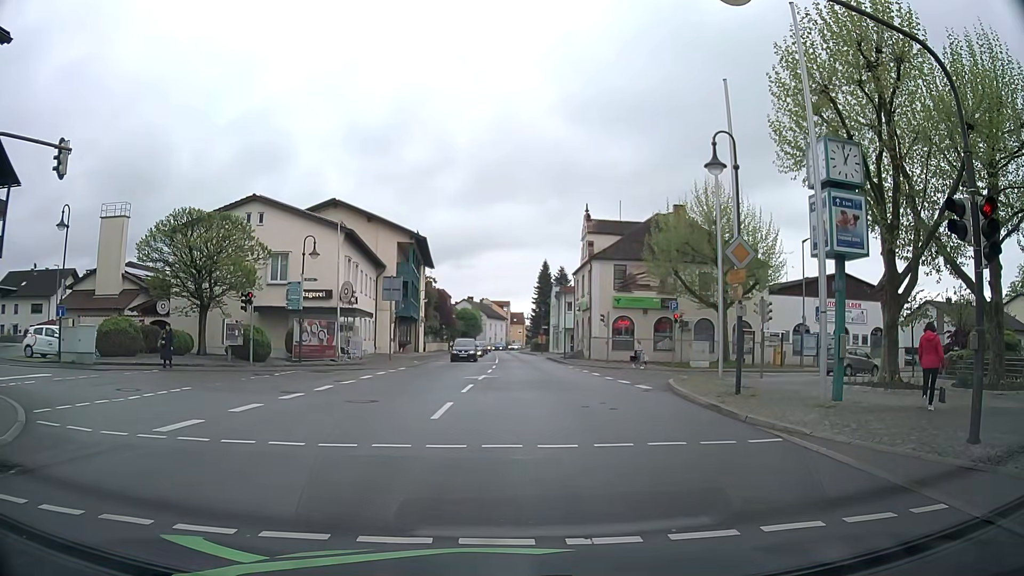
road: secondary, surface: asphalt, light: Day
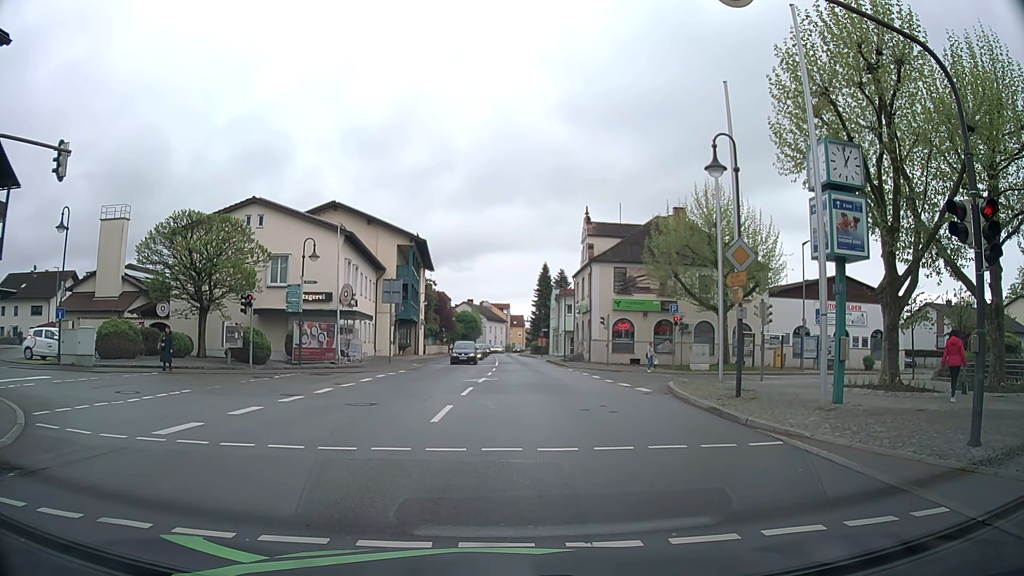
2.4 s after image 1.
(0.0, +0.1) m; 0°
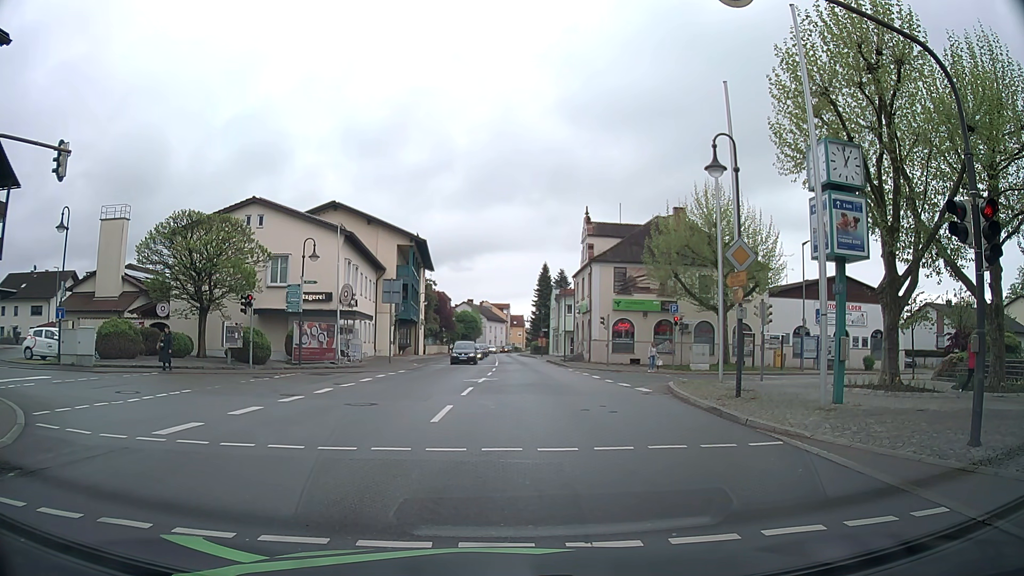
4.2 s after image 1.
(0.0, 0.0) m; 0°
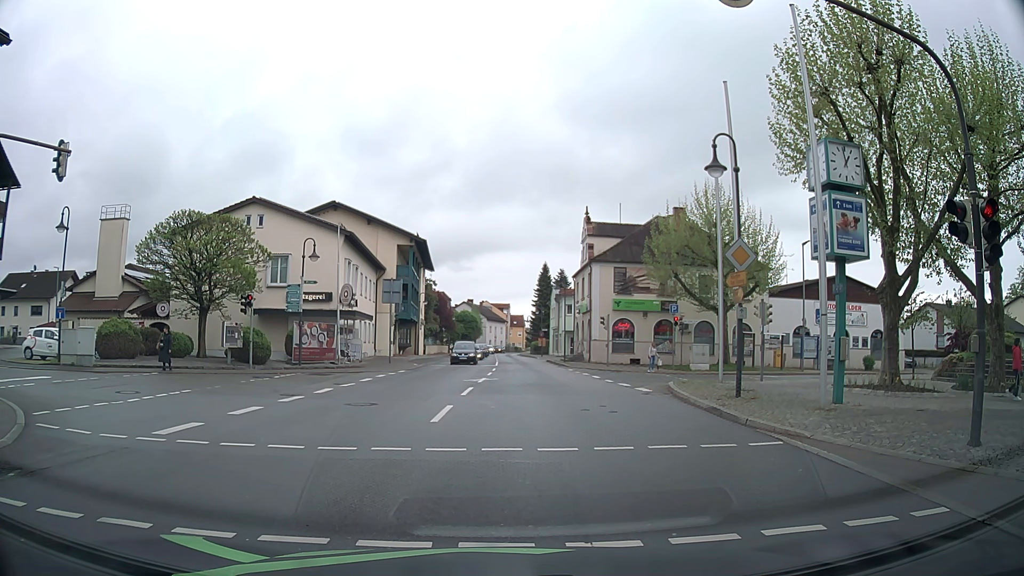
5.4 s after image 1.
(0.0, 0.0) m; 0°
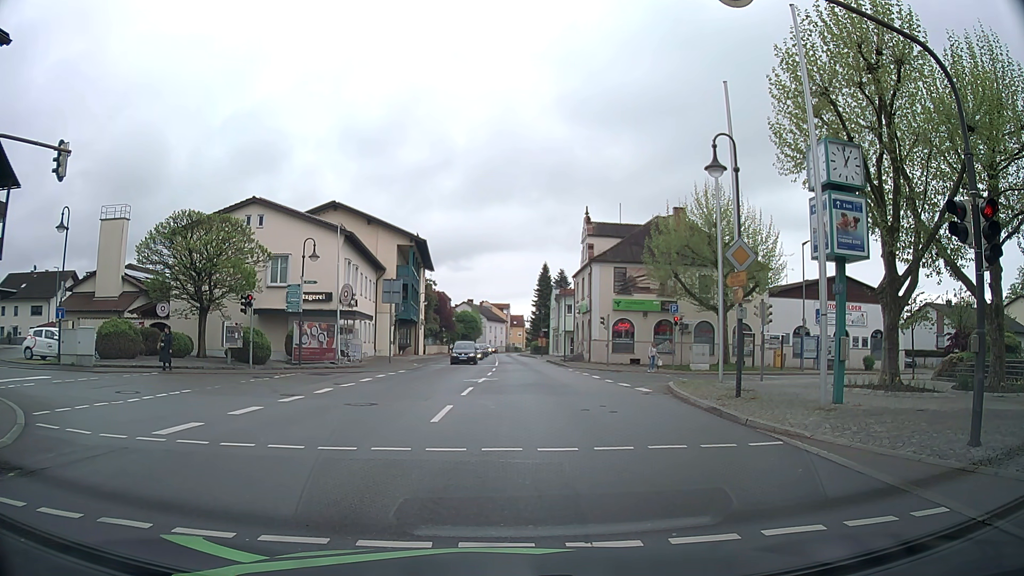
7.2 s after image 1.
(0.0, 0.0) m; 0°
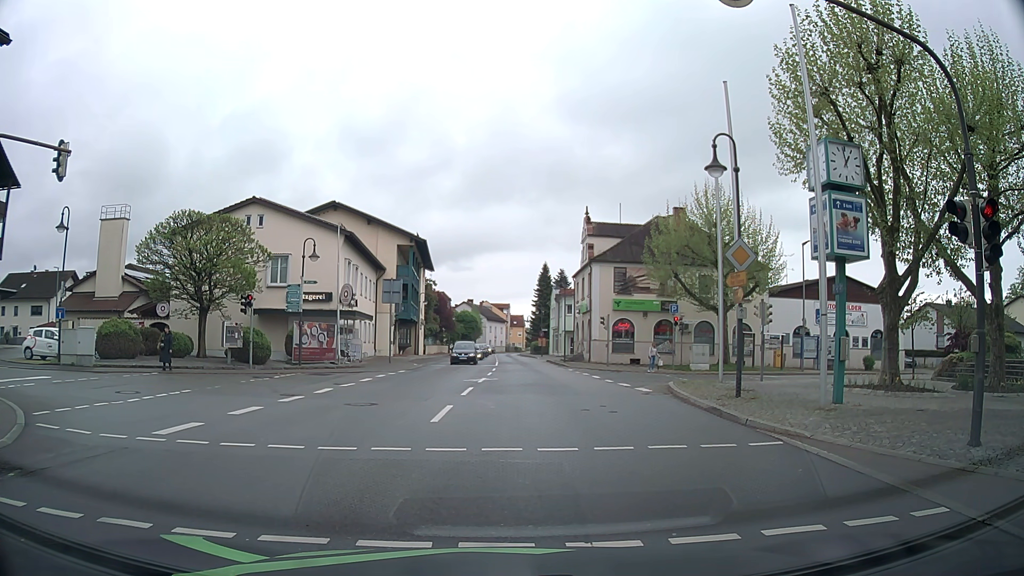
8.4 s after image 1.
(0.0, 0.0) m; 0°
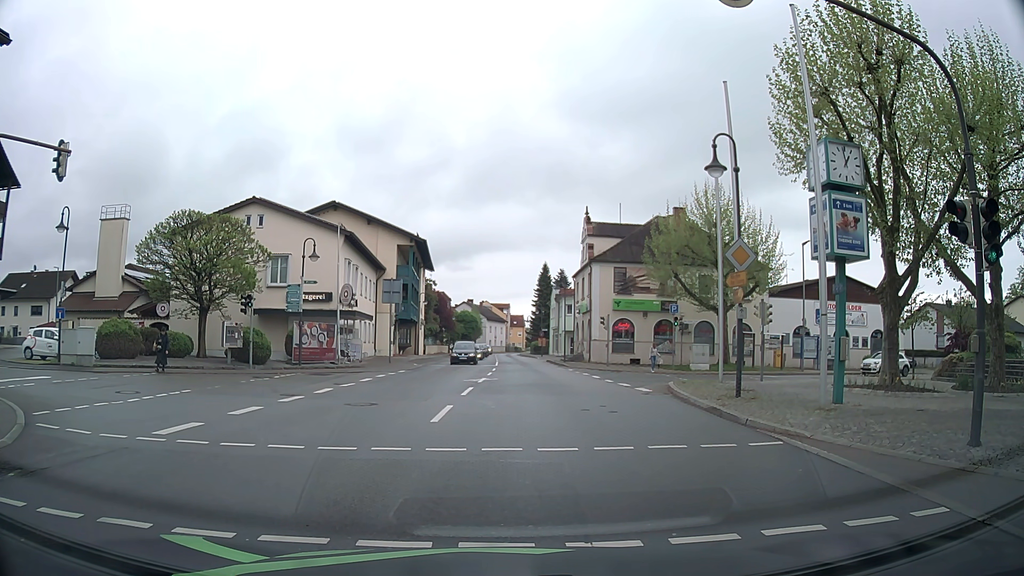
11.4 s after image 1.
(0.0, 0.0) m; 0°
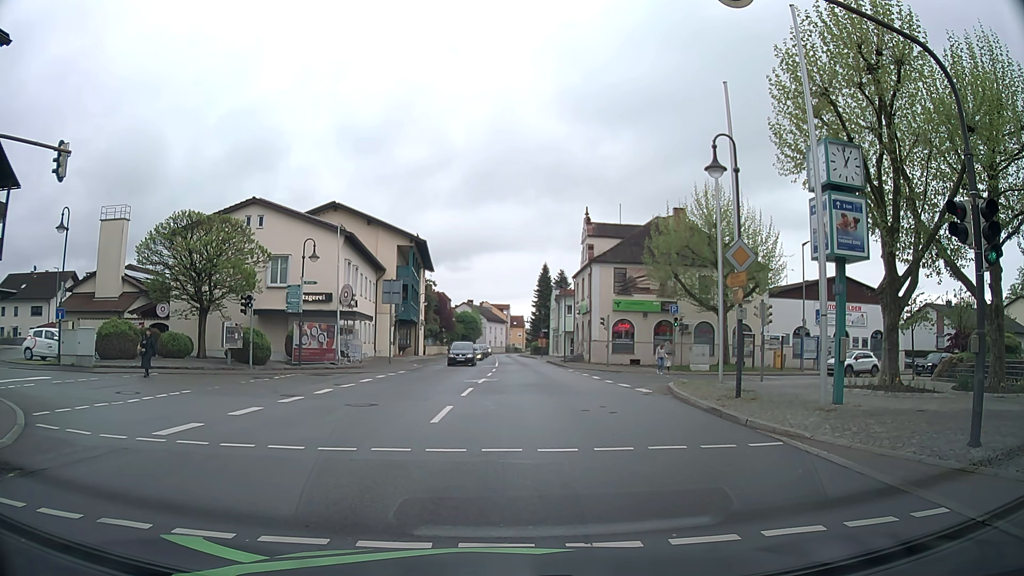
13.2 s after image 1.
(0.0, 0.0) m; 0°
